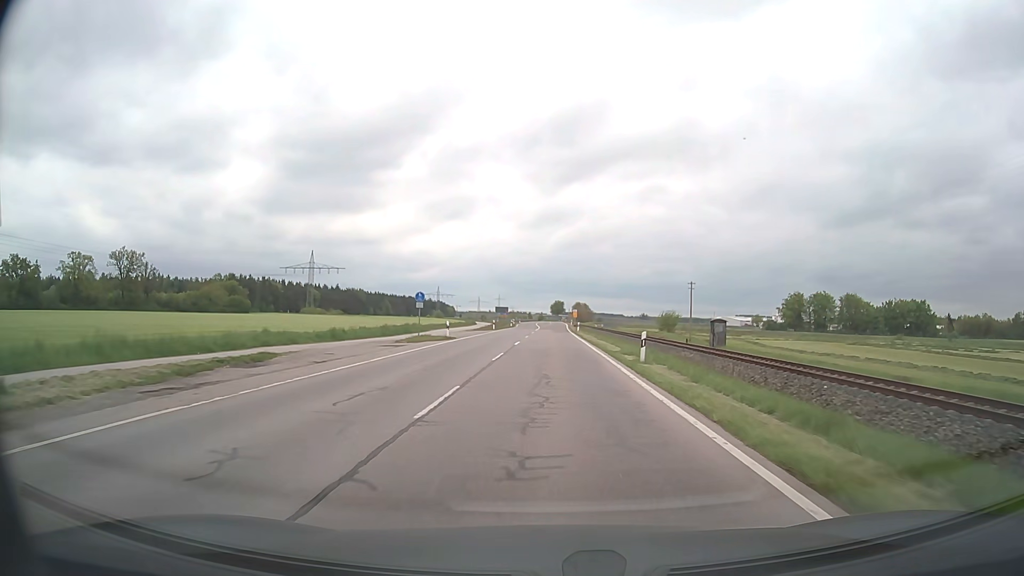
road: secondary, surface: asphalt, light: Day
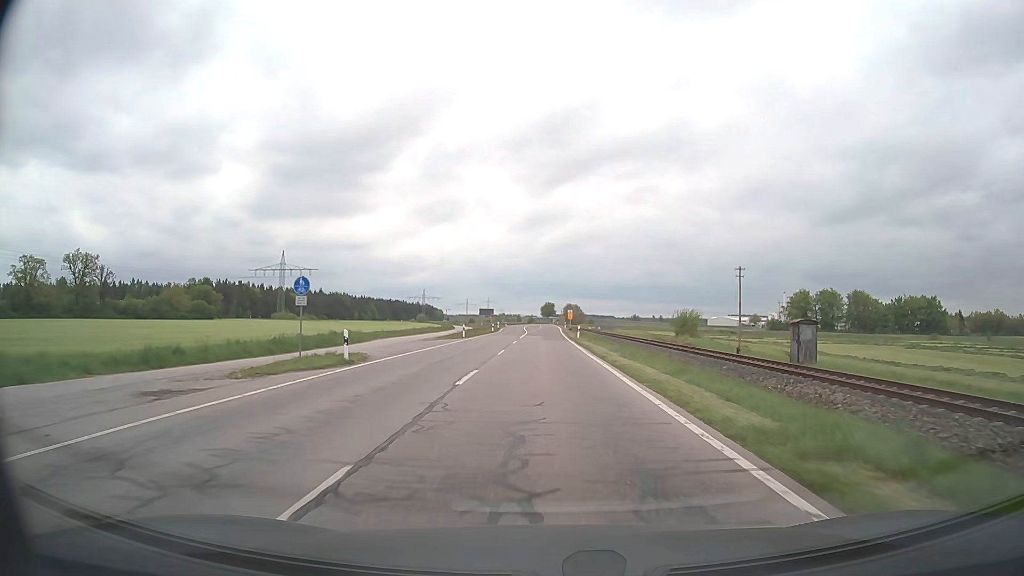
(+0.1, +18.7) m; +1°
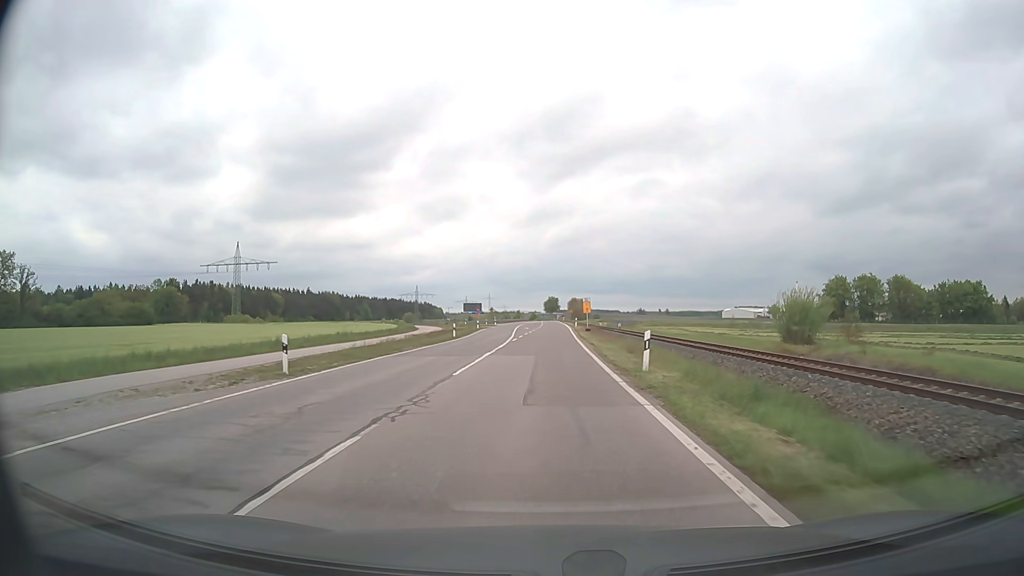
(+0.2, +35.9) m; 0°
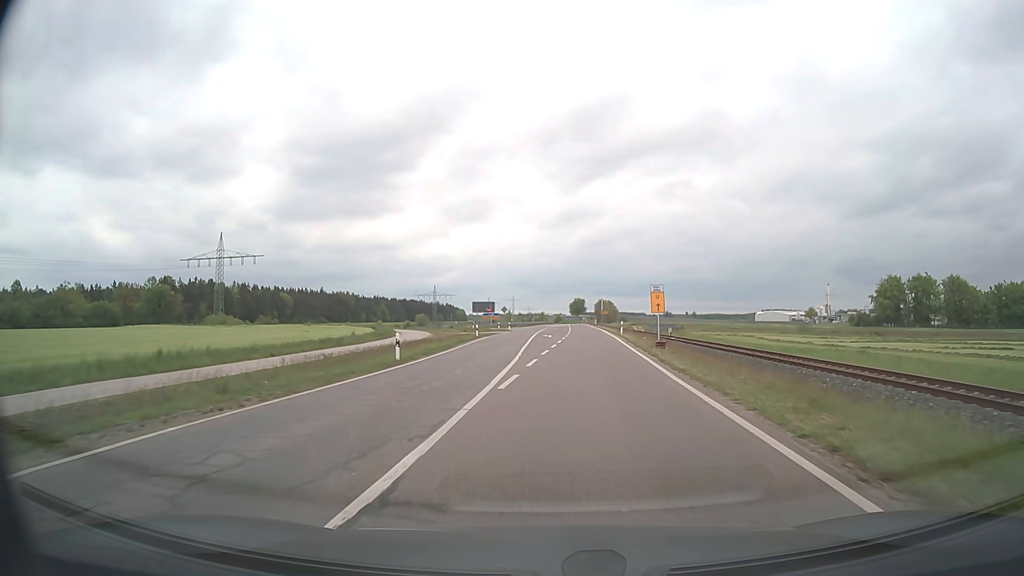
(-0.5, +24.9) m; -2°
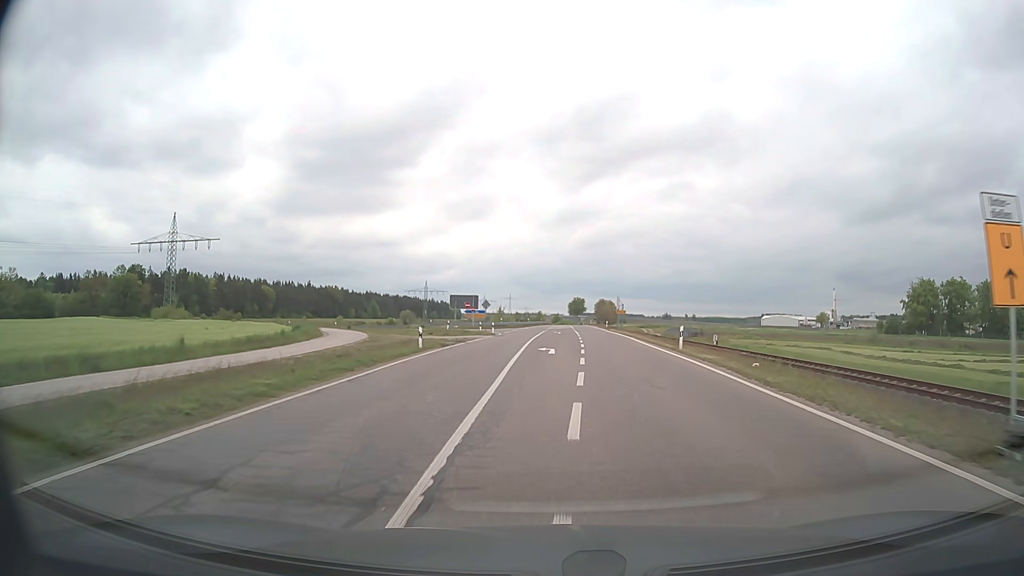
(-0.2, +23.5) m; 0°
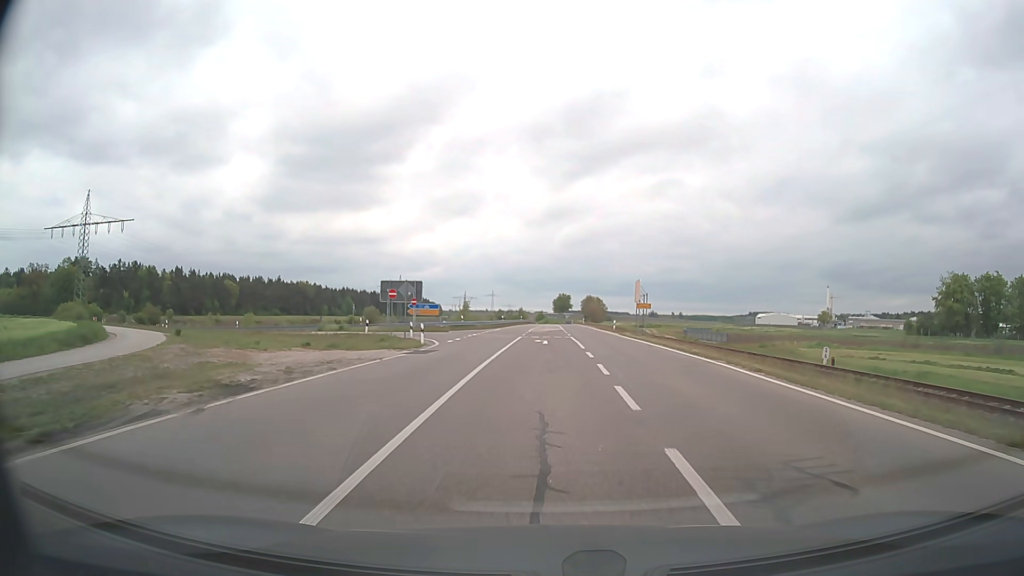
(+0.4, +27.8) m; +1°
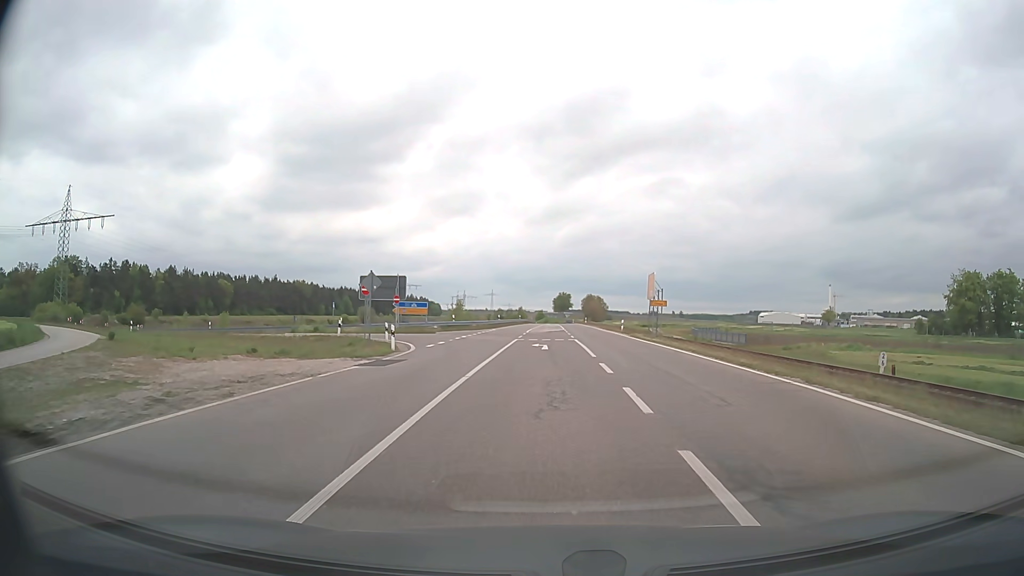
(0.0, +6.2) m; 0°
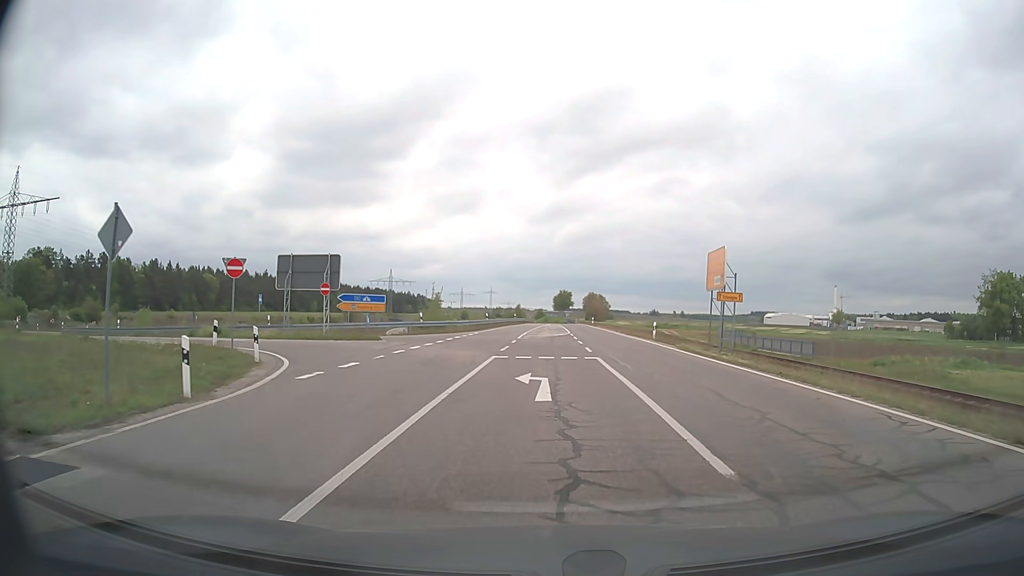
(-0.1, +15.6) m; 0°
(0, +10) (0, +20) (-1, +30) (-9, +36) (-19, +37) (-29, +39) (-38, +43) (-46, +49) (-53, +56) (-59, +64) m
